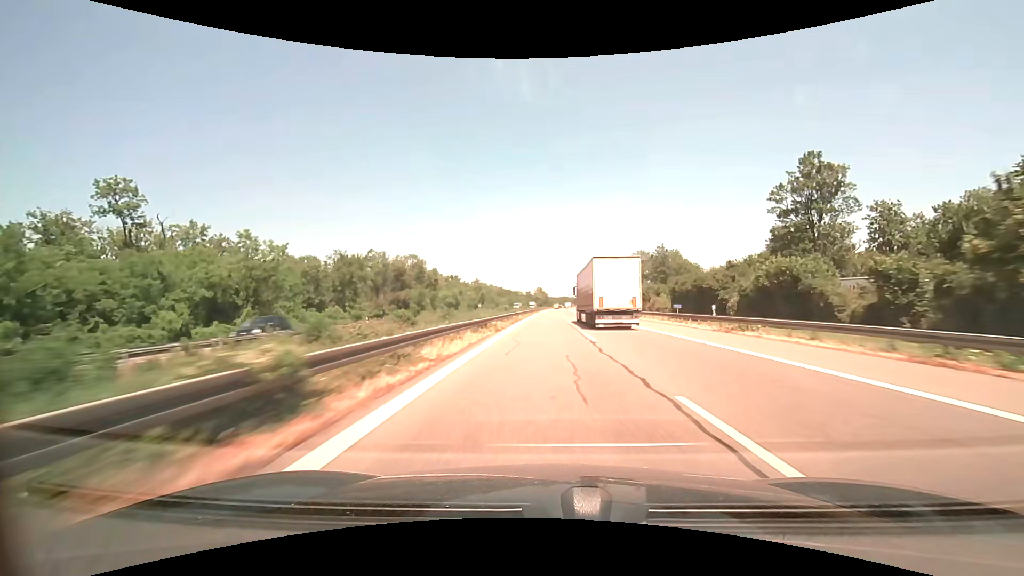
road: motorway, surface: asphalt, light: Day
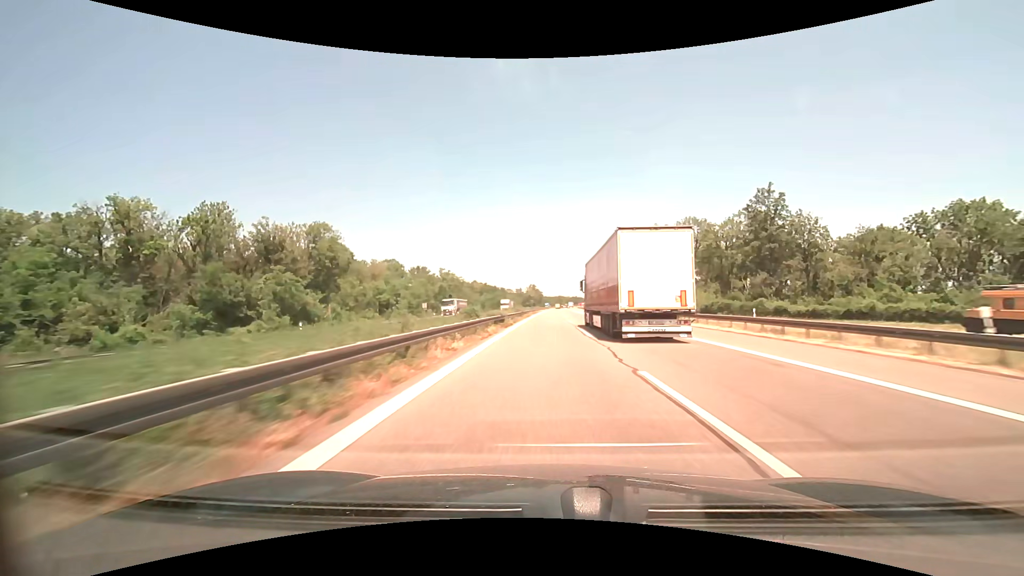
(+0.5, +69.6) m; +1°
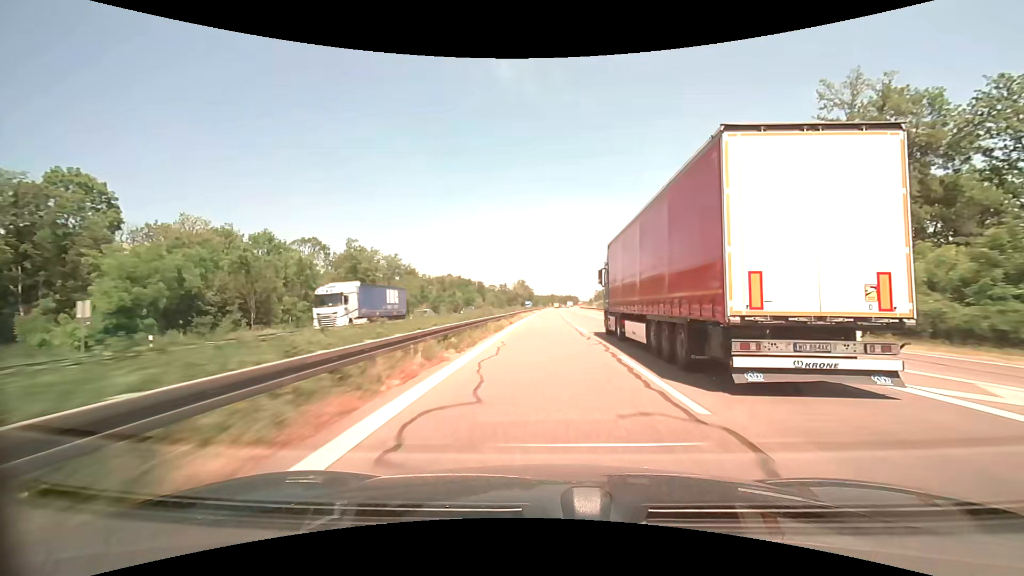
(+0.5, +69.6) m; +1°
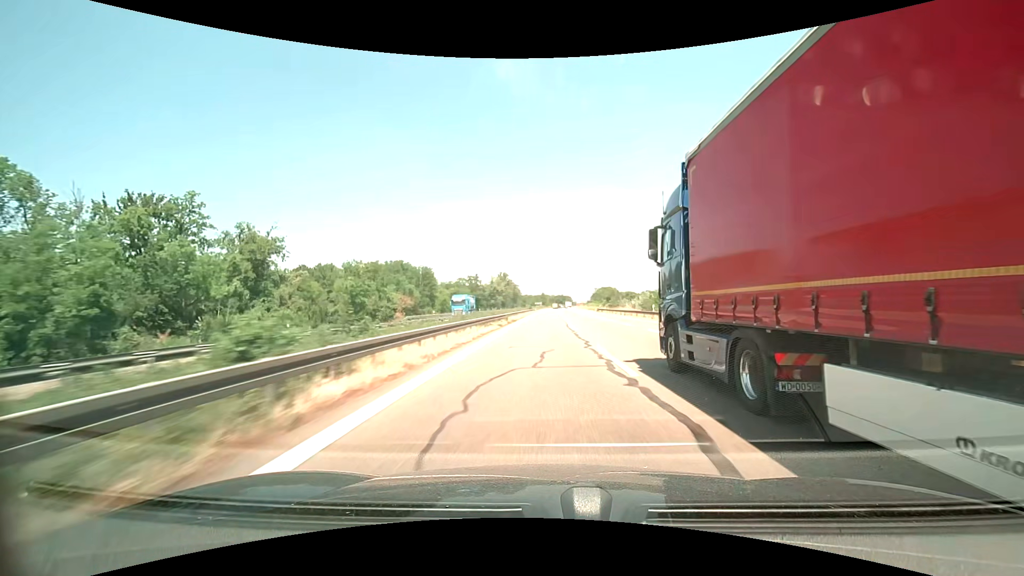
(+1.0, +87.1) m; +1°
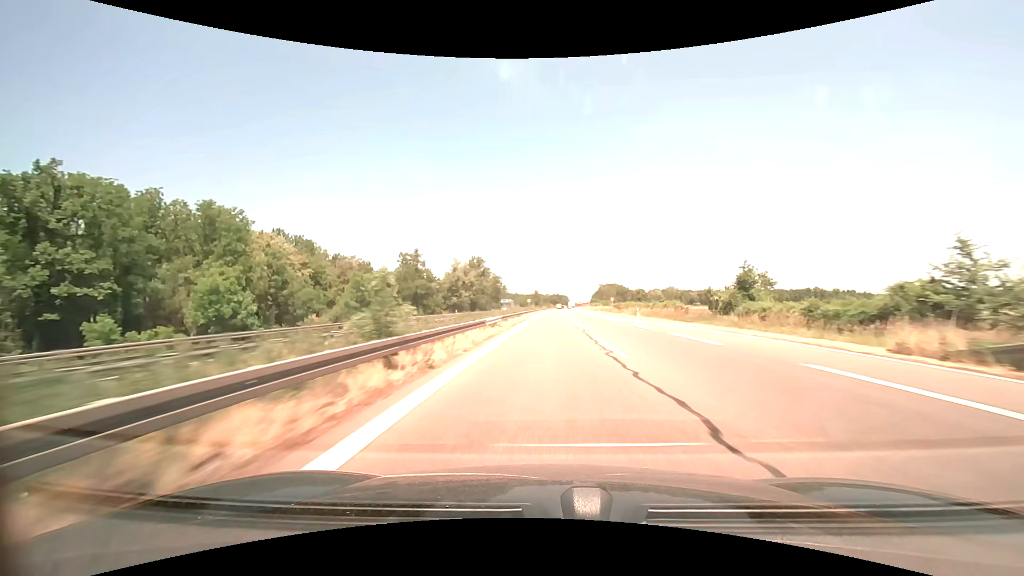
(+0.4, +87.1) m; +1°
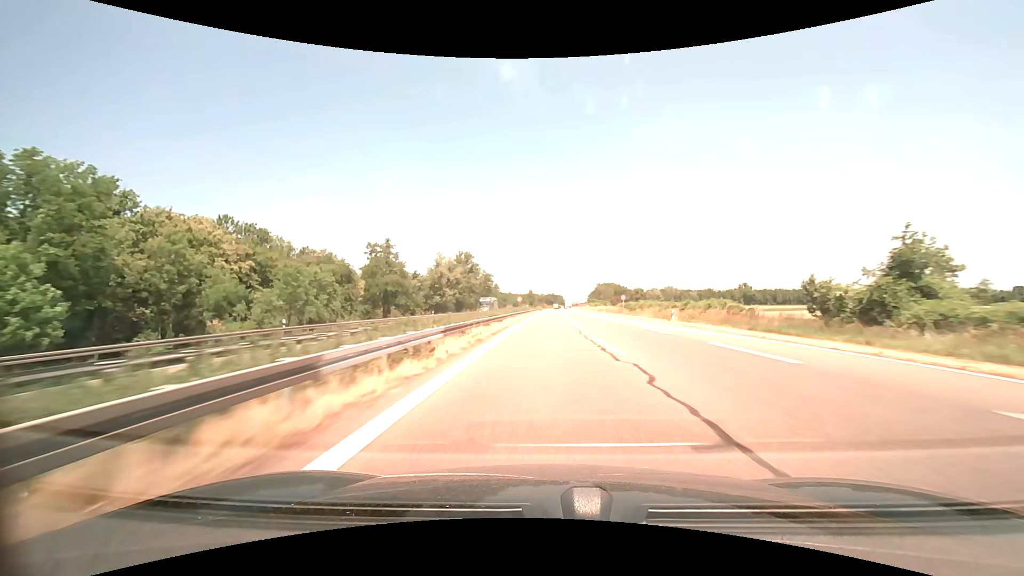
(+0.1, +17.4) m; +1°
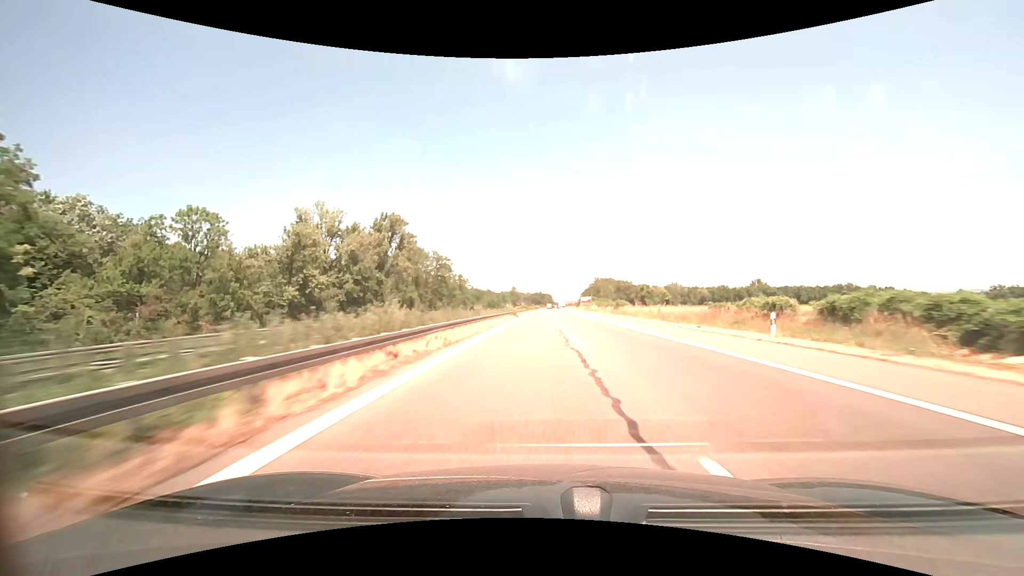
(+1.1, +69.7) m; +1°
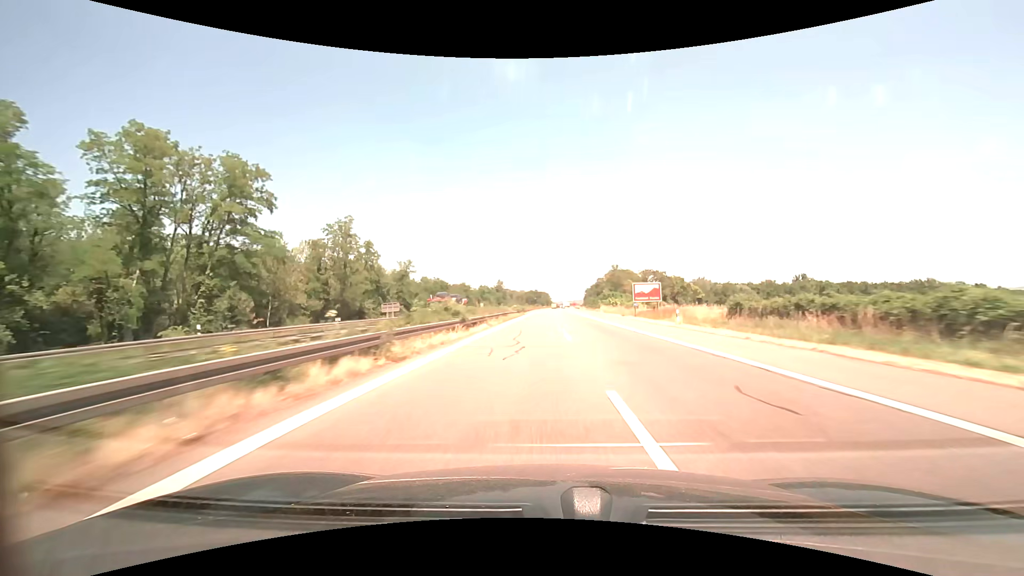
(+0.3, +87.3) m; 0°
(0, +10) (0, +20) (0, +30) (0, +40) (+1, +50) (+1, +60) (+1, +70) (+2, +80) (+2, +90) (+3, +100) m
